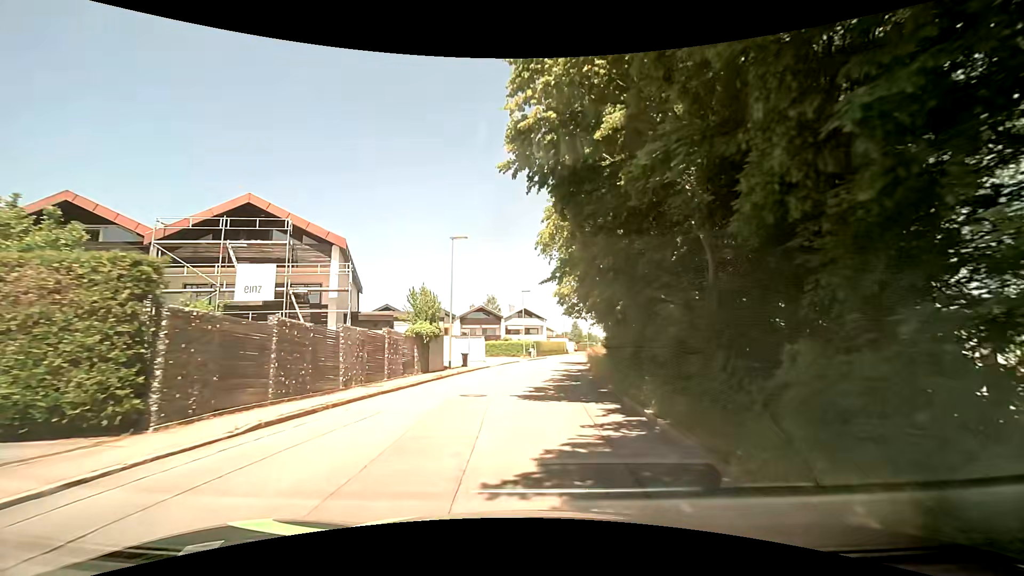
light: Day
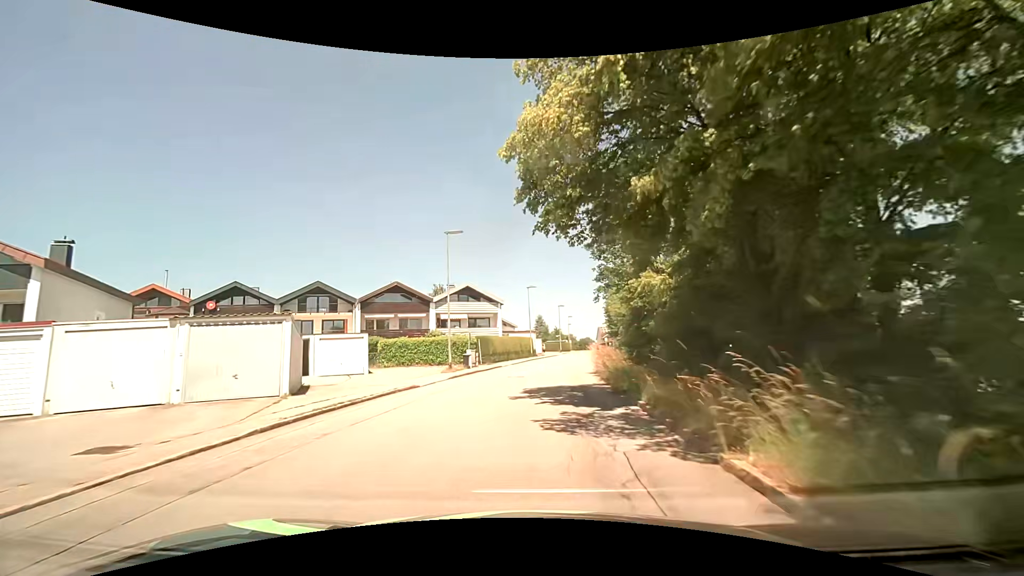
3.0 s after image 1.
(+1.2, +31.2) m; +4°
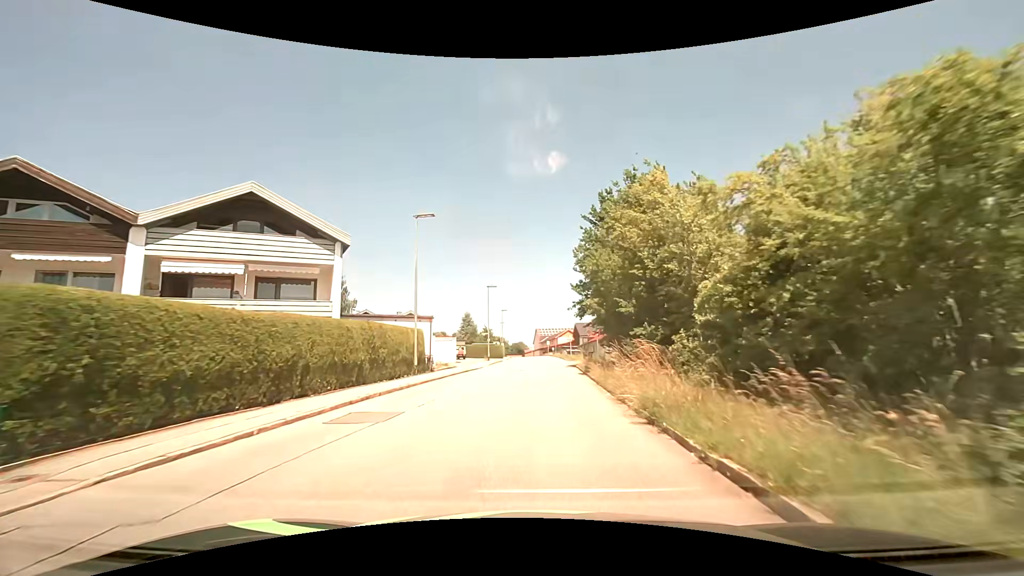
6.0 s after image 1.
(+1.9, +32.3) m; +8°
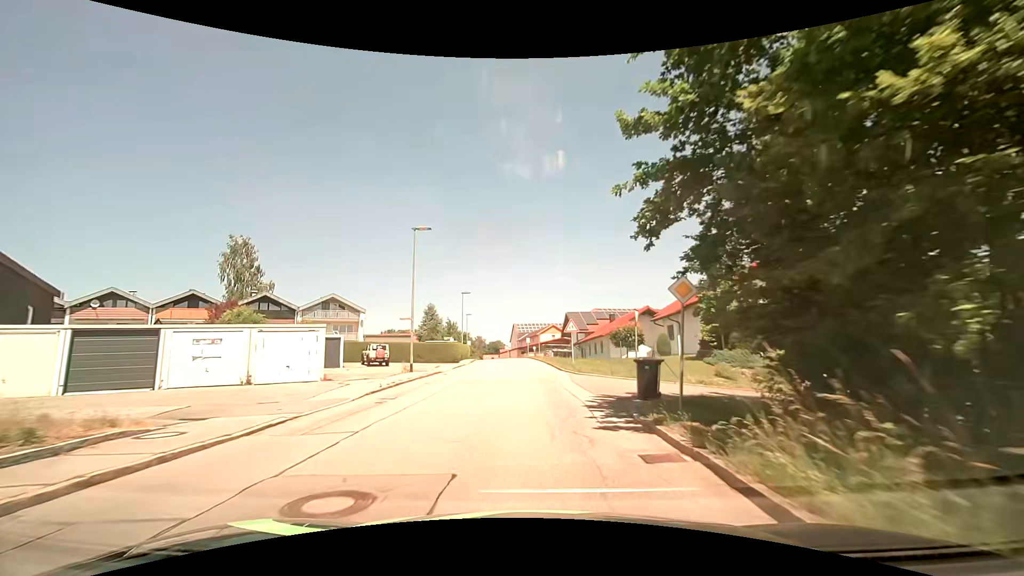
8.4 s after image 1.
(+0.4, +26.2) m; +2°
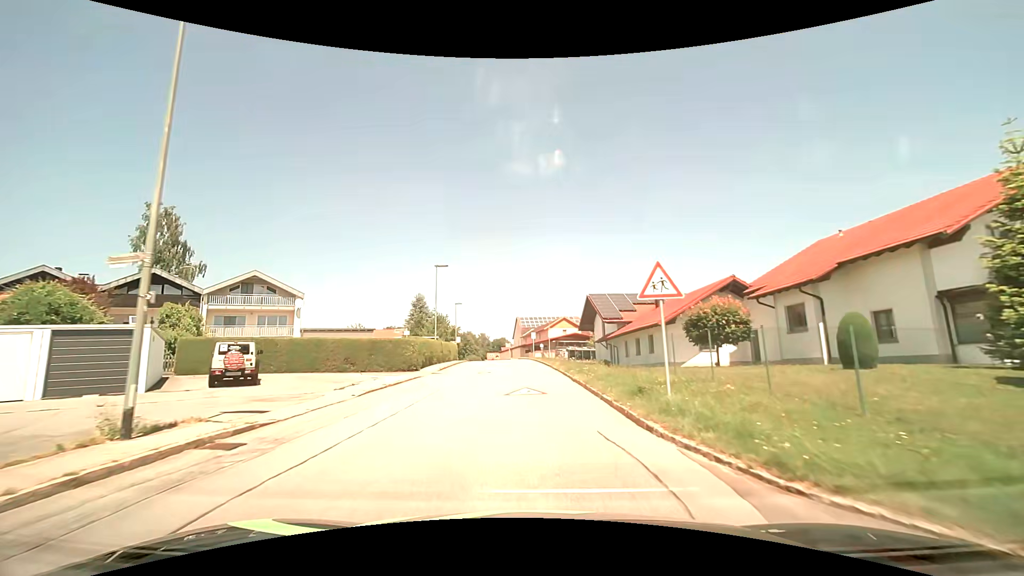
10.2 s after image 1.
(0.0, +19.0) m; -1°
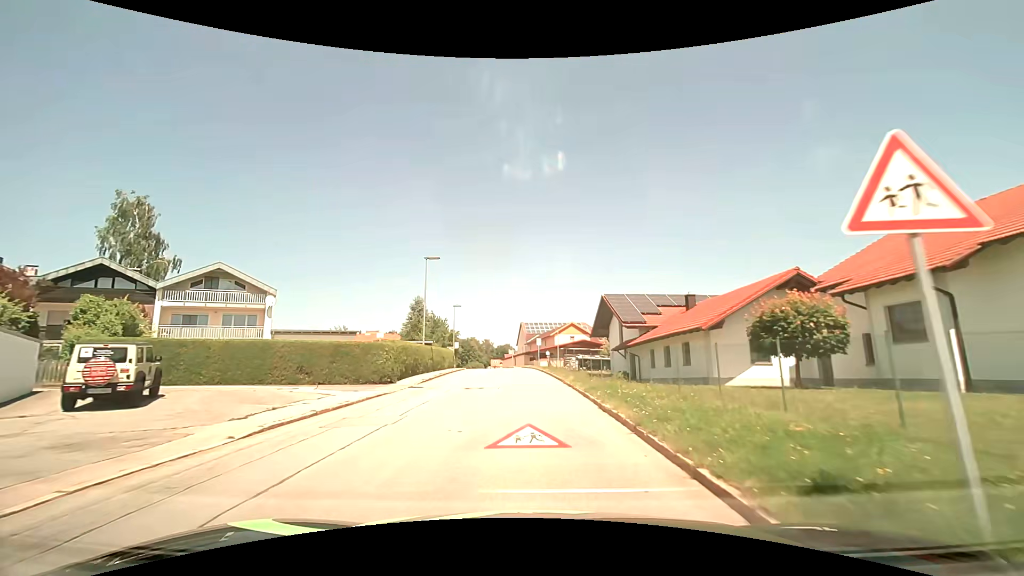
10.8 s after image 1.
(0.0, +6.1) m; -1°
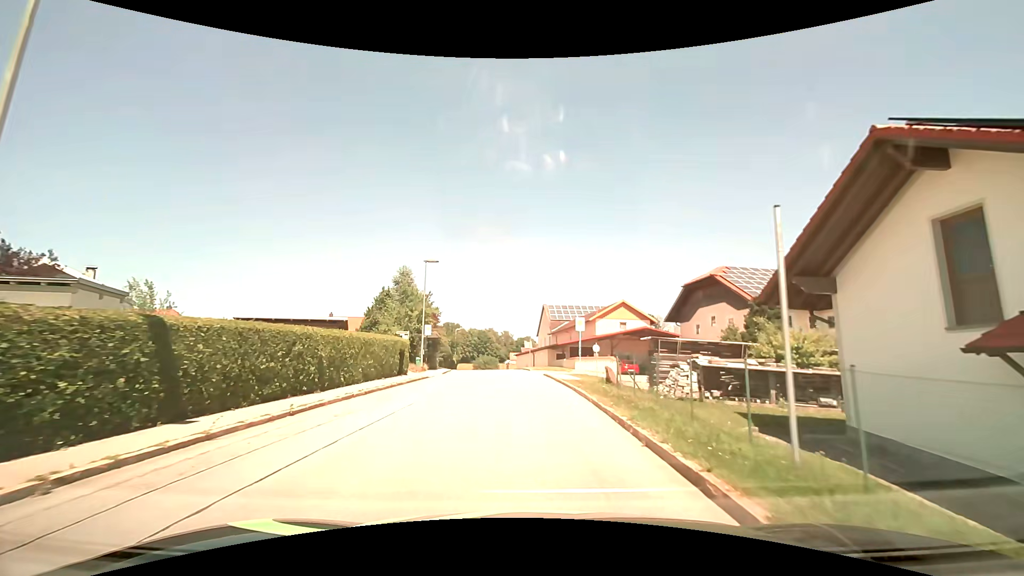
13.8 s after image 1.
(-0.2, +28.3) m; -2°
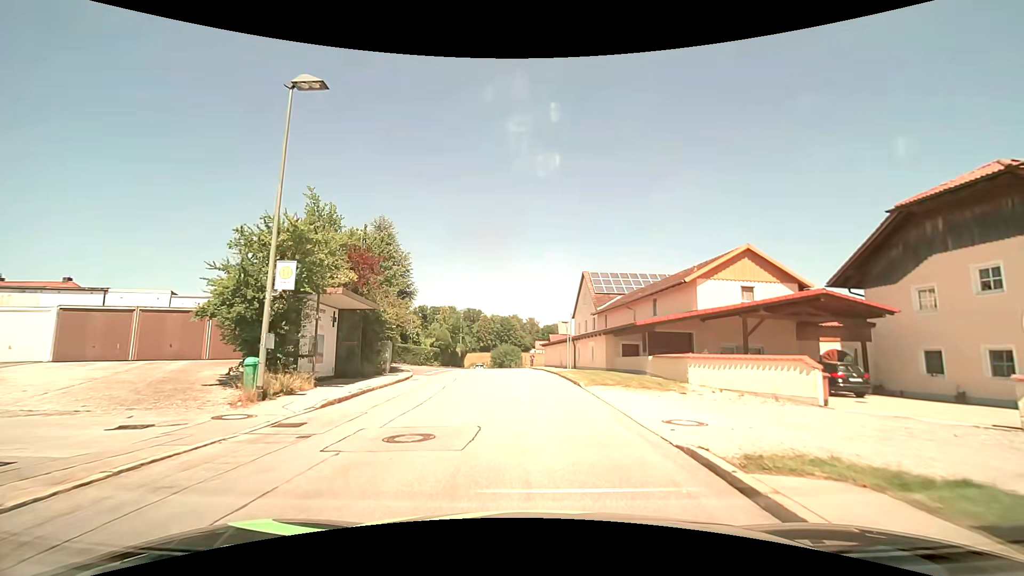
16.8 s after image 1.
(-0.9, +23.9) m; -3°
(0, +10) (0, +20) (-1, +30) (-2, +40) (-7, +48) (-17, +47) (-26, +44) (-36, +41) (-46, +39) (-55, +36) m
